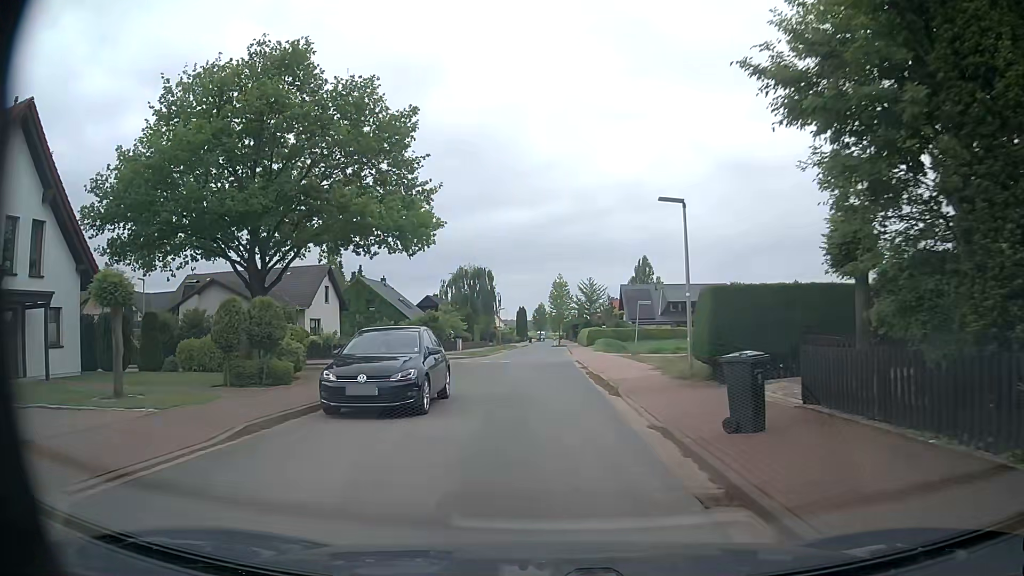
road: residential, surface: asphalt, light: Day
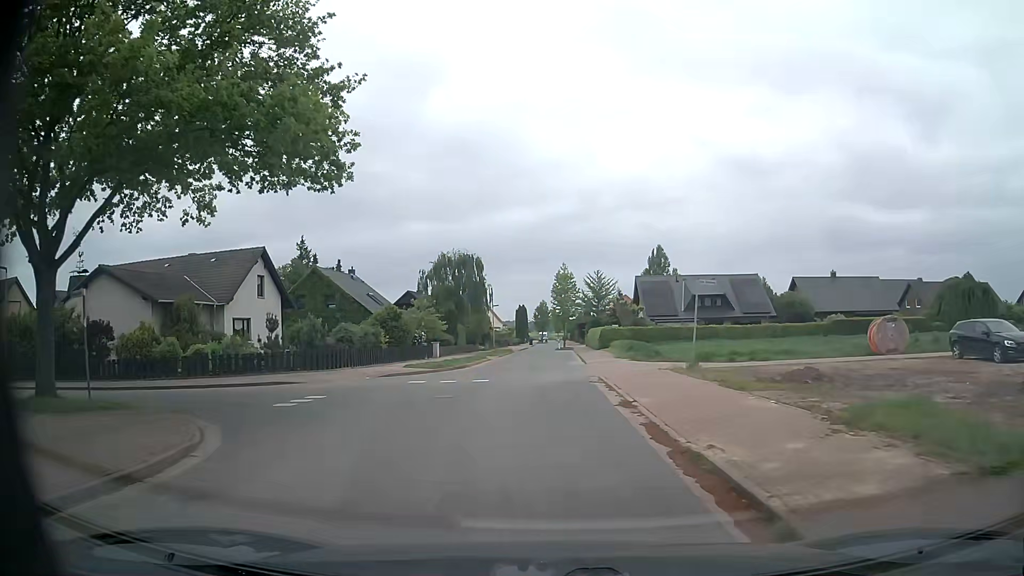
(+0.1, +14.0) m; 0°
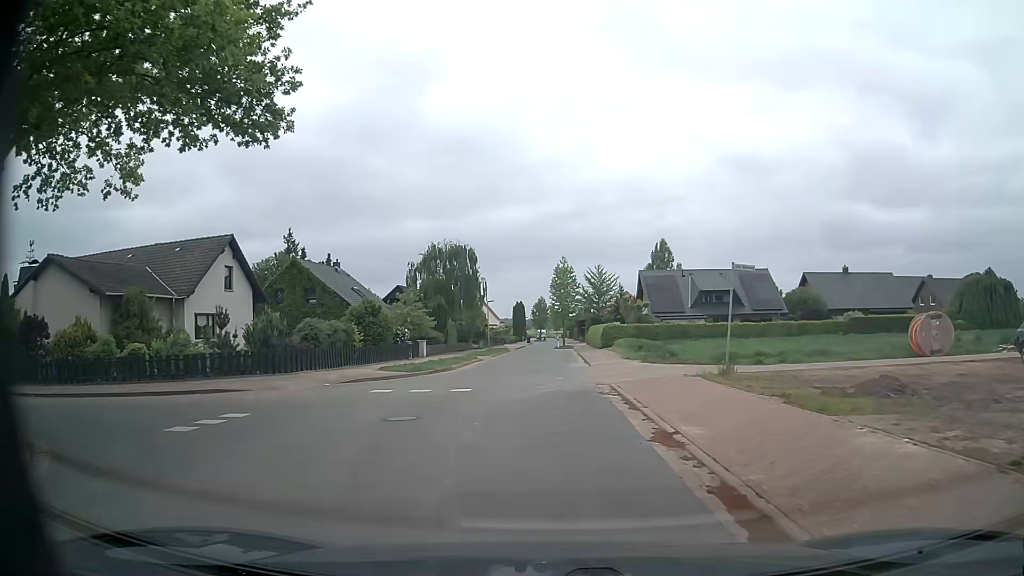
(0.0, +4.5) m; +1°
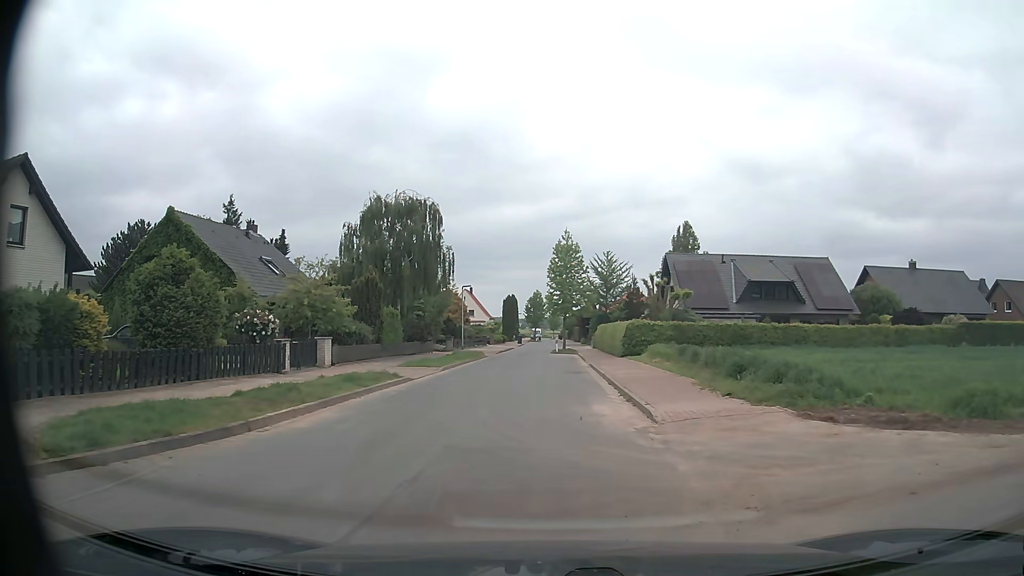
(0.0, +18.4) m; +1°
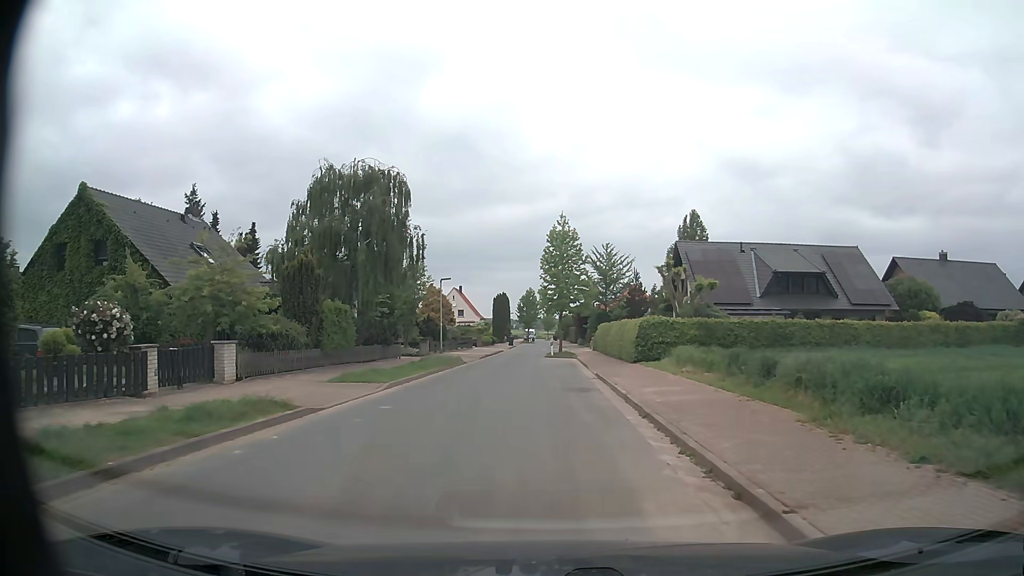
(0.0, +7.7) m; 0°
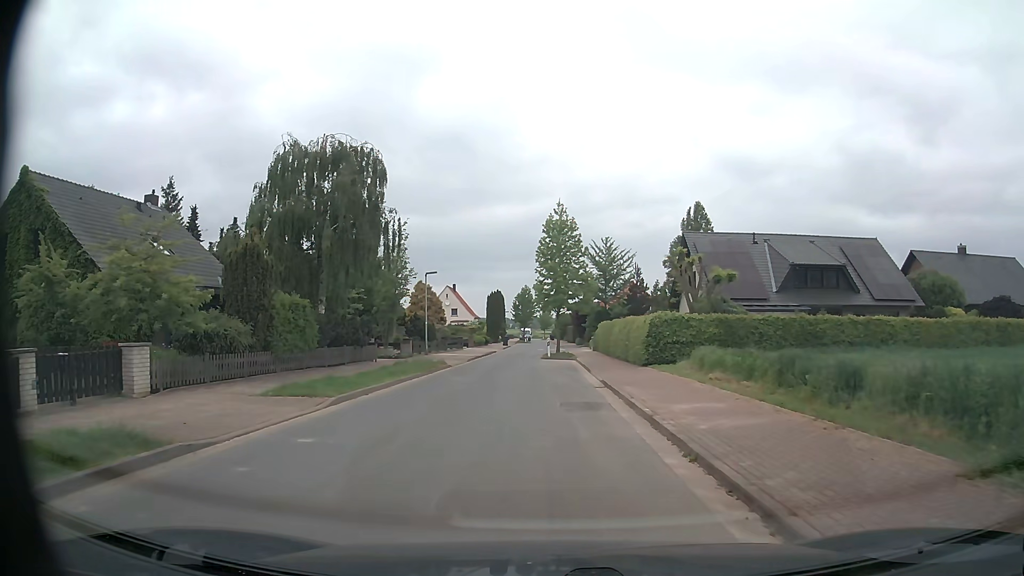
(0.0, +4.2) m; 0°
(0, +10) (-1, +20) (-2, +30) (-2, +40) (-2, +50) (0, +60) (0, +70) (0, +80) (0, +90) (-1, +100) m
